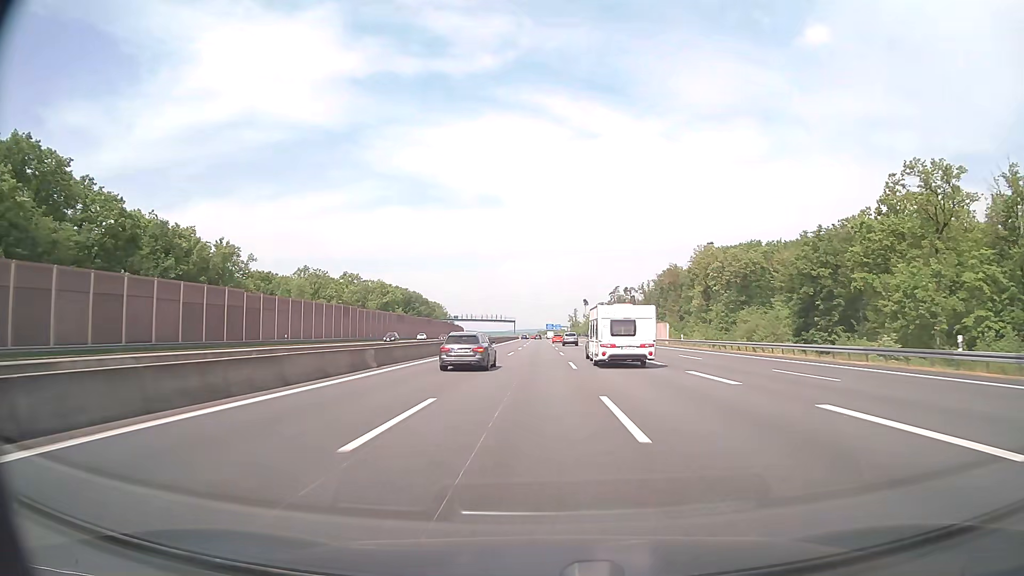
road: motorway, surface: asphalt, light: Day
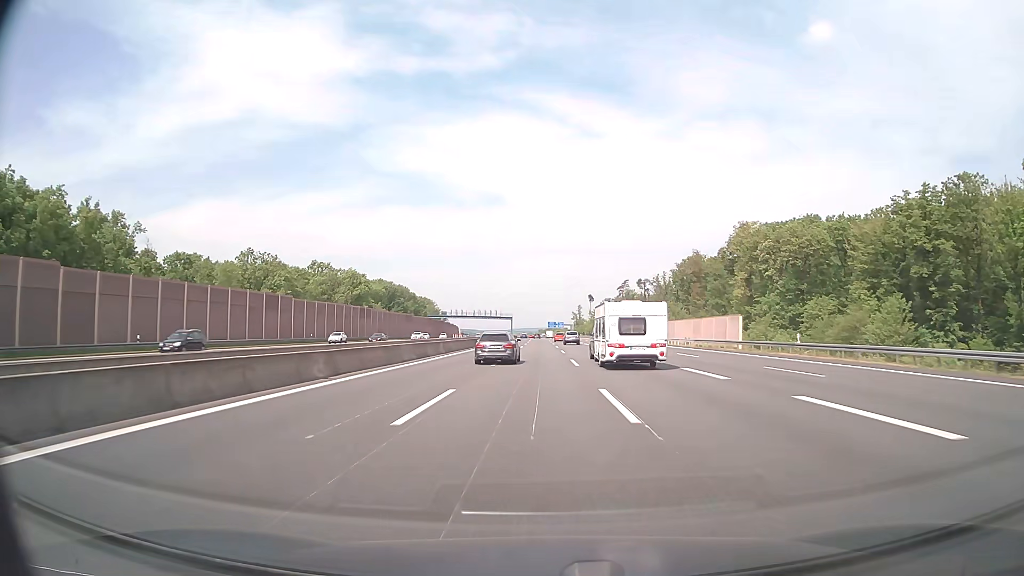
(-0.1, +34.3) m; 0°
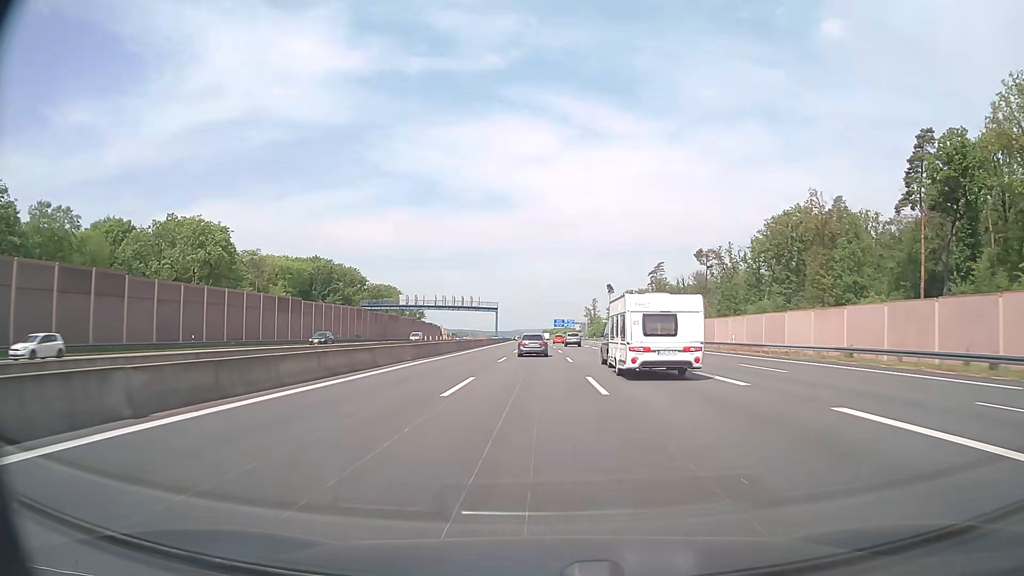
(+0.1, +85.8) m; 0°
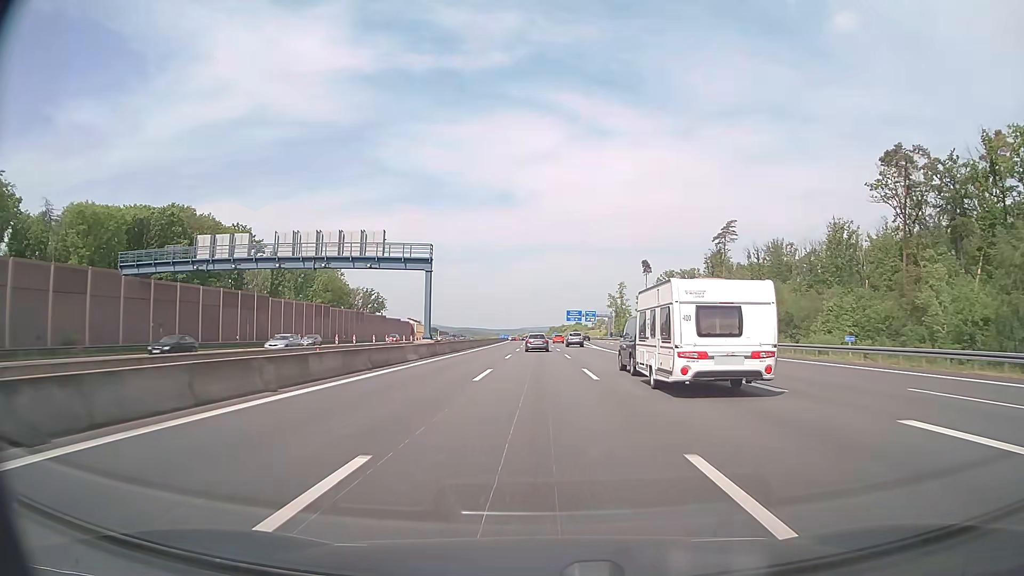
(-0.4, +85.9) m; 0°
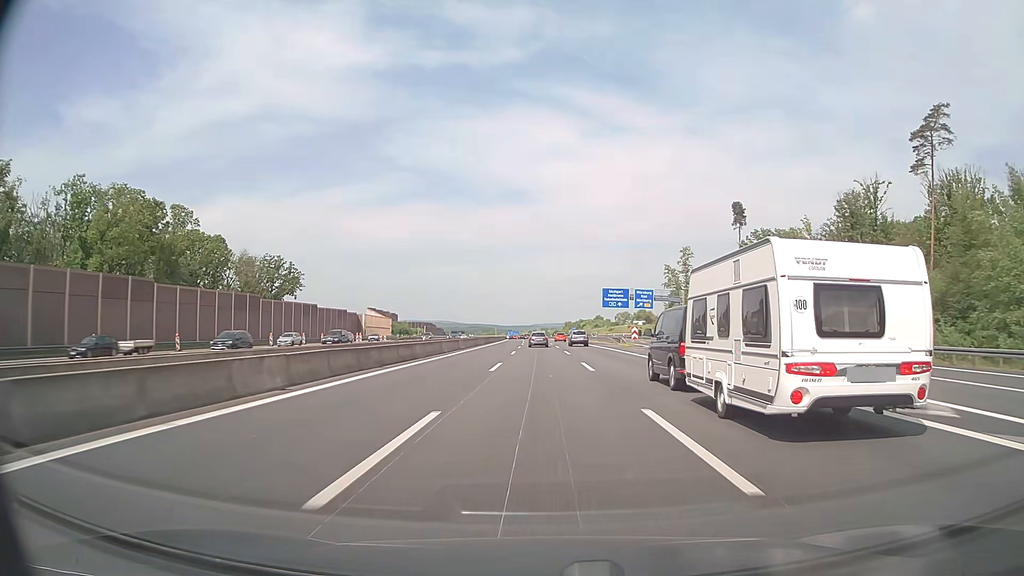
(-0.8, +86.5) m; -1°
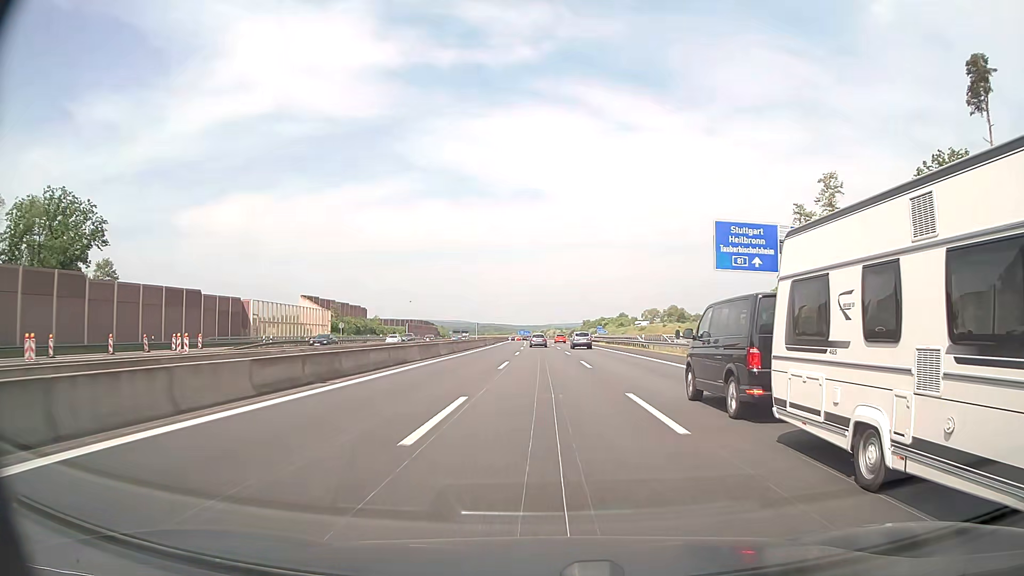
(-0.7, +69.6) m; -1°
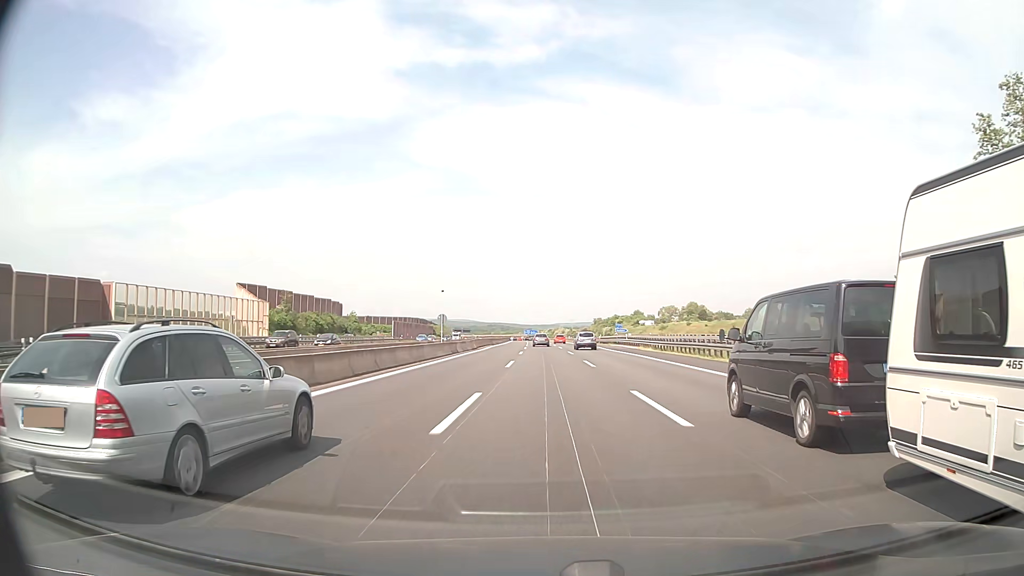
(-0.2, +35.0) m; -1°
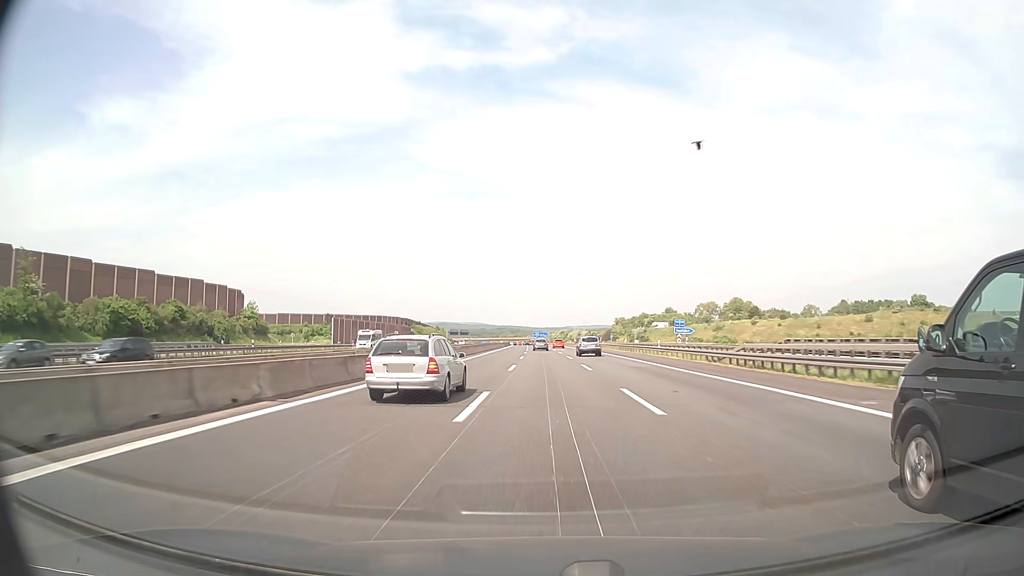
(-0.3, +70.6) m; -1°
(0, +10) (0, +20) (0, +30) (0, +40) (0, +50) (0, +60) (0, +70) (0, +80) (-1, +90) (-1, +100) m
